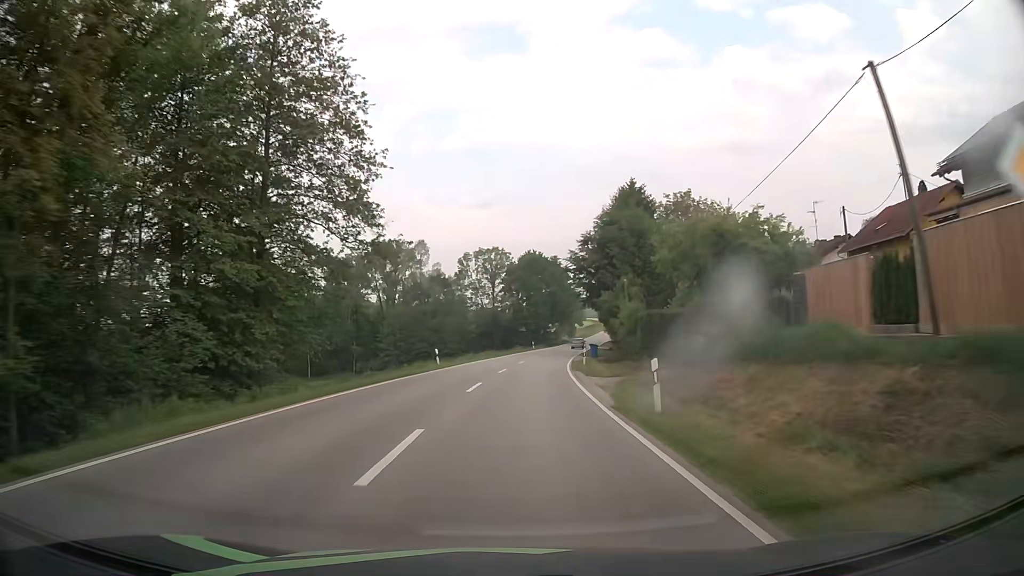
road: secondary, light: Day
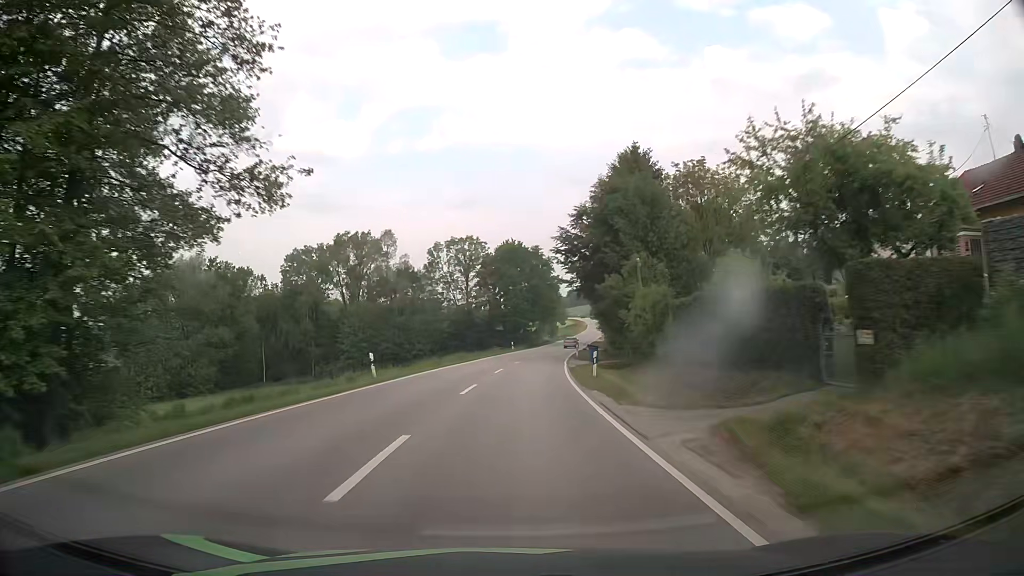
(+0.2, +12.6) m; +2°
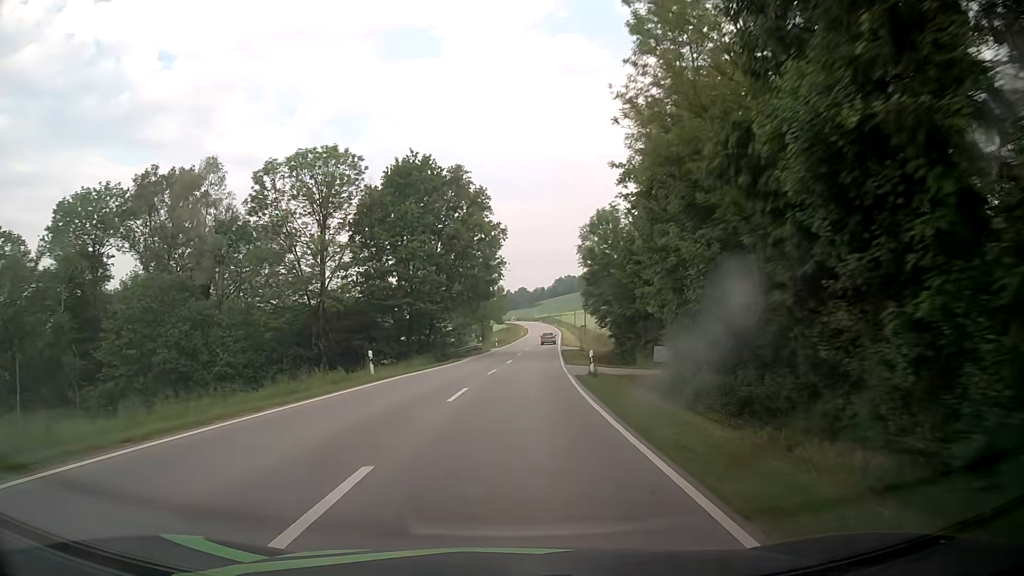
(+2.8, +50.4) m; +6°
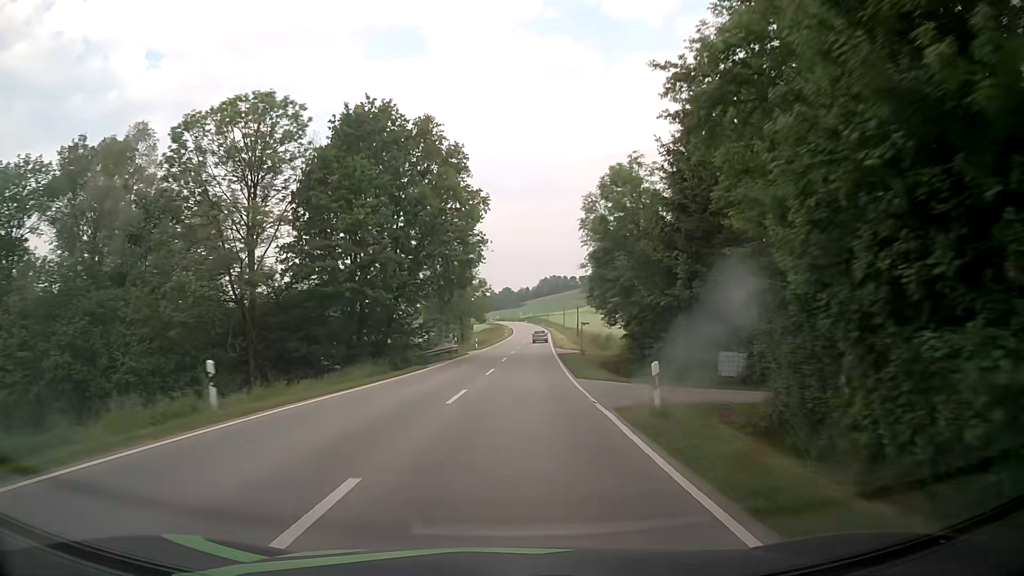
(+0.2, +12.6) m; +2°
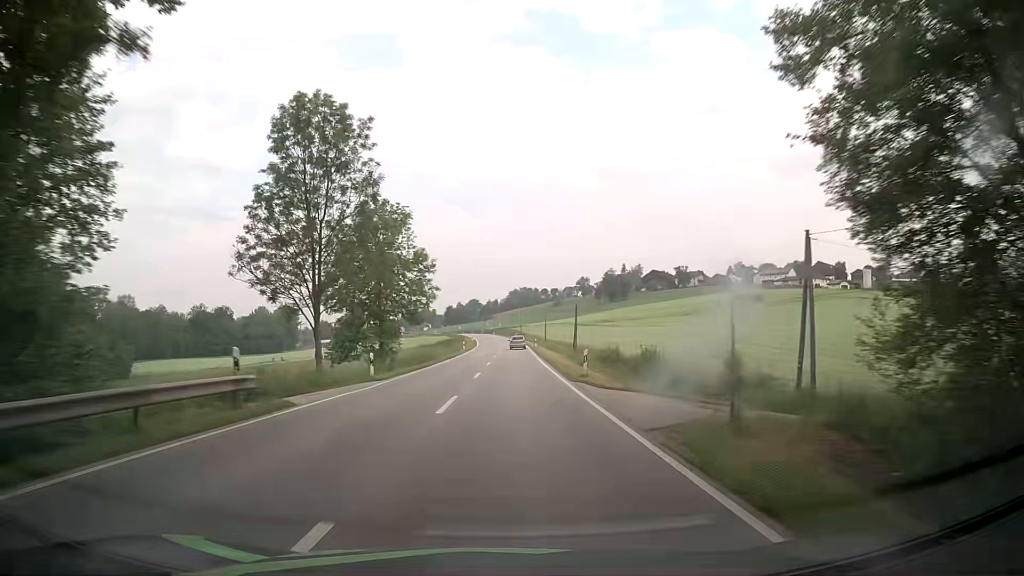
(+1.0, +37.5) m; +3°
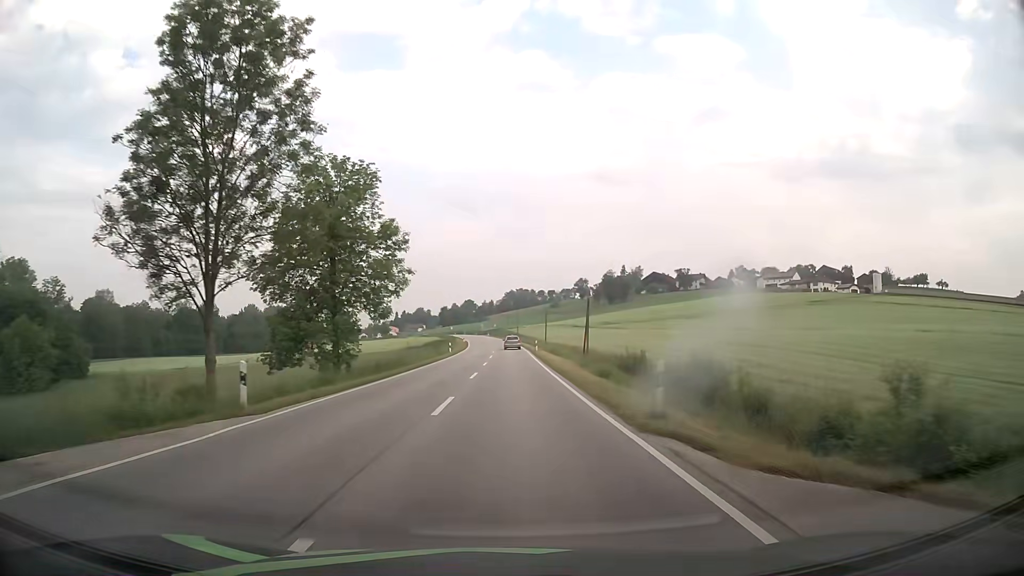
(+0.1, +12.4) m; 0°
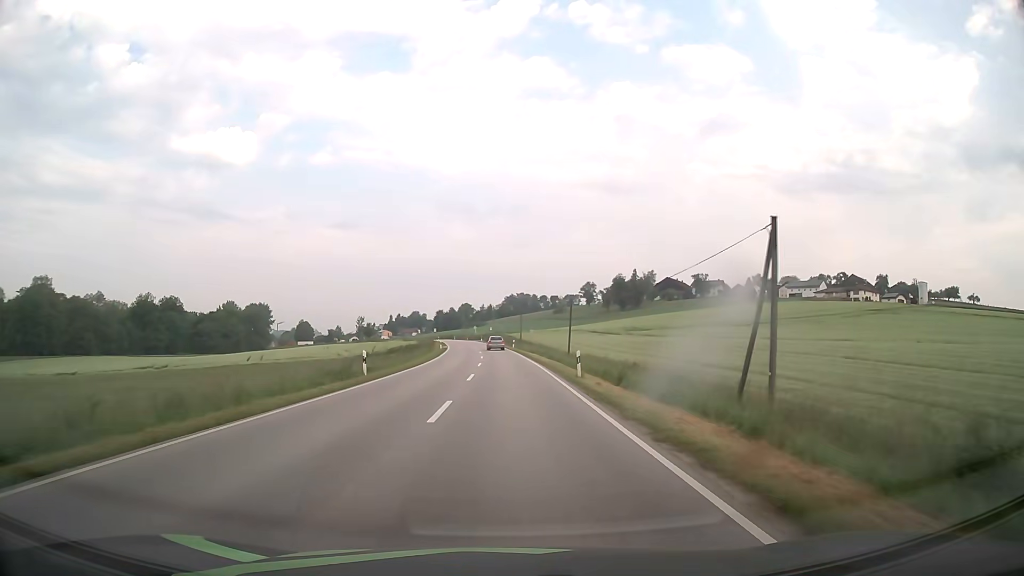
(+0.2, +37.1) m; 0°
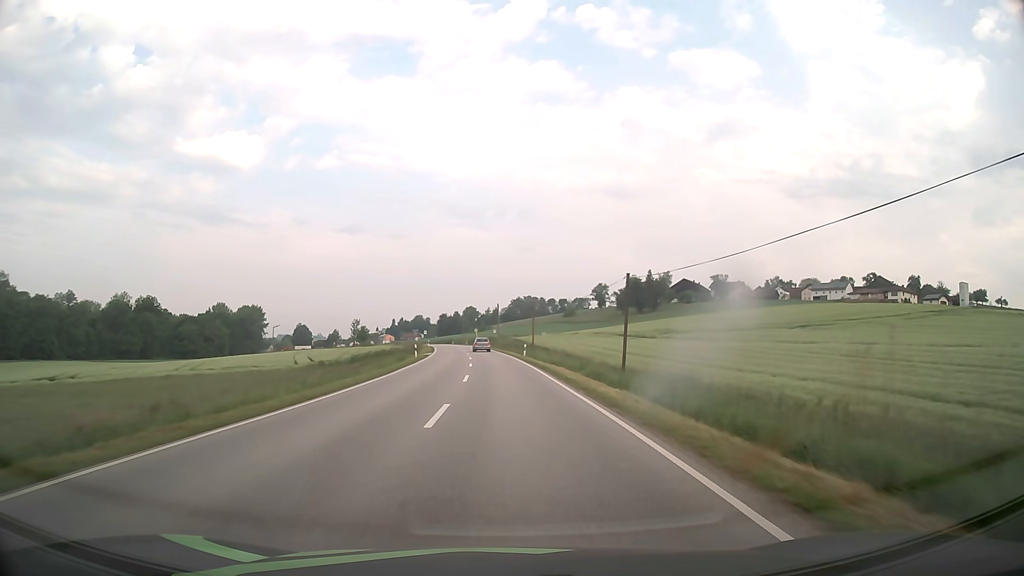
(-0.1, +24.7) m; 0°
(0, +10) (0, +20) (0, +30) (-1, +40) (-1, +50) (-2, +60) (-3, +70) (-4, +80) (-5, +90) (-6, +100) m
